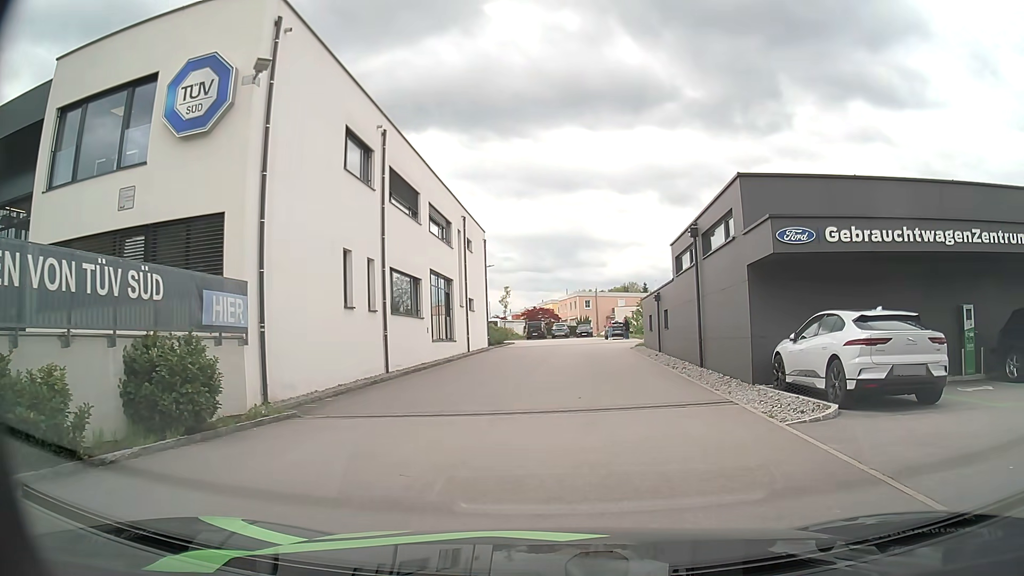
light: Day
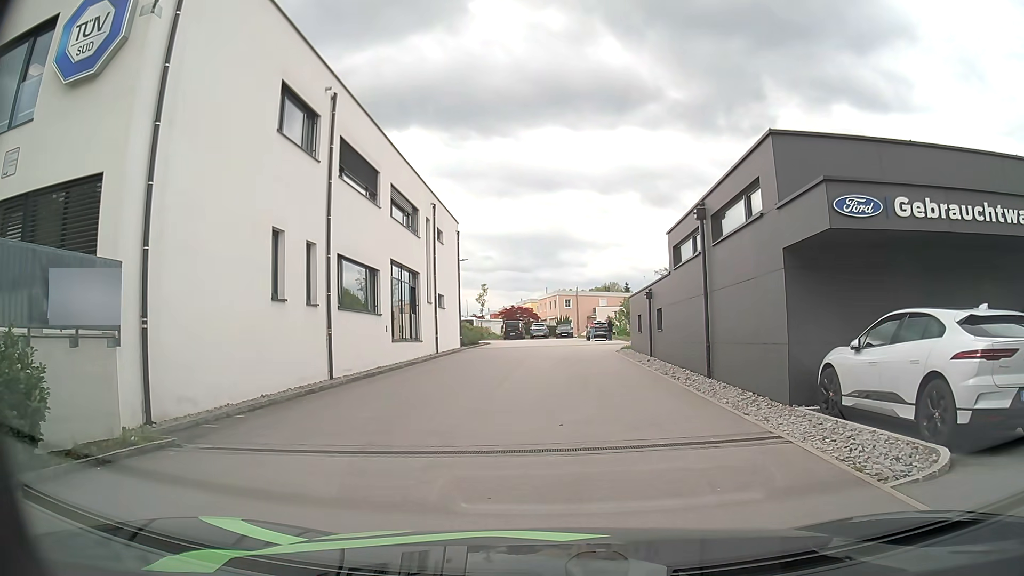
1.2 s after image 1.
(+0.1, +3.6) m; +3°
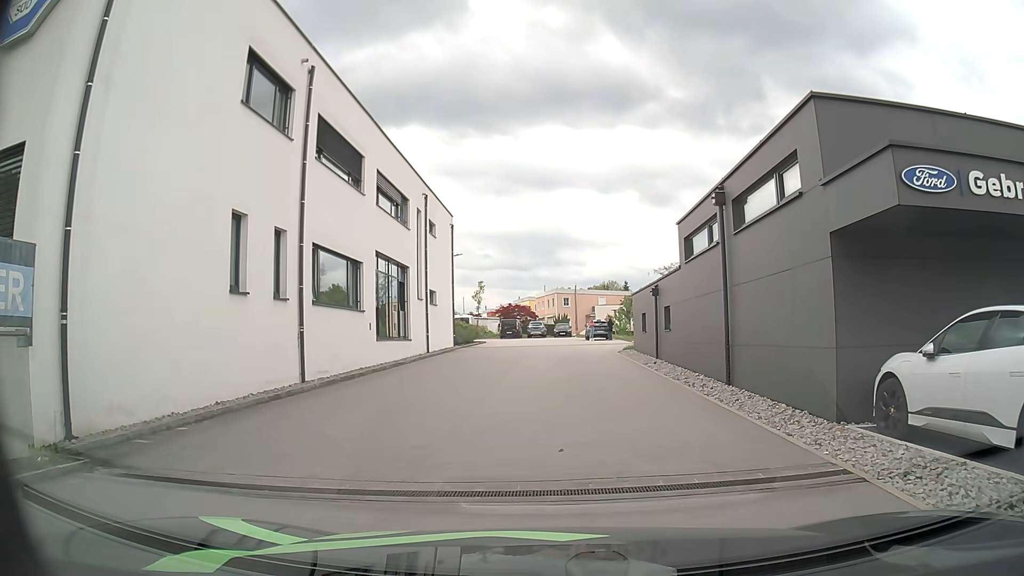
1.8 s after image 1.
(0.0, +2.0) m; -1°
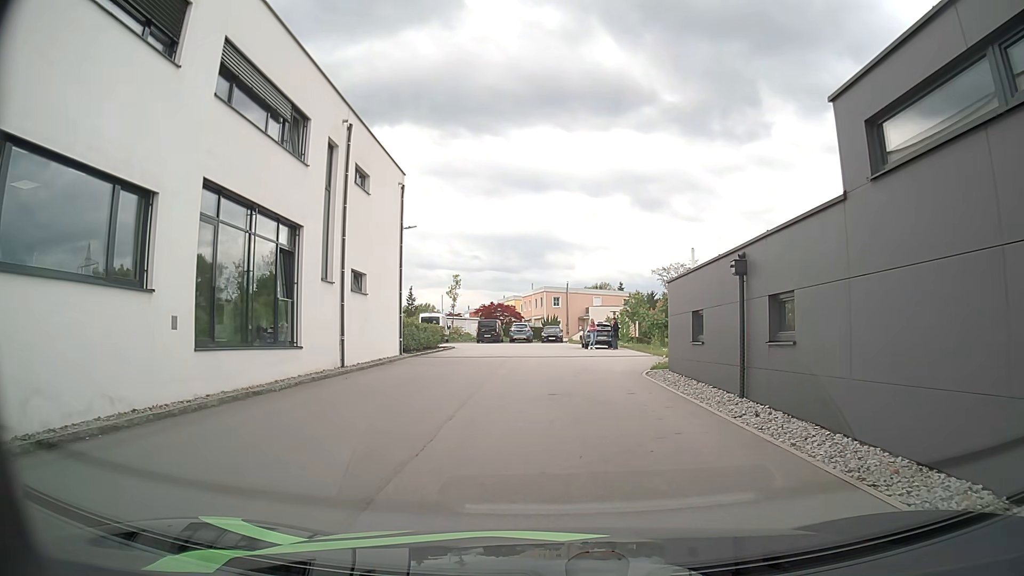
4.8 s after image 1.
(+0.1, +11.9) m; +1°
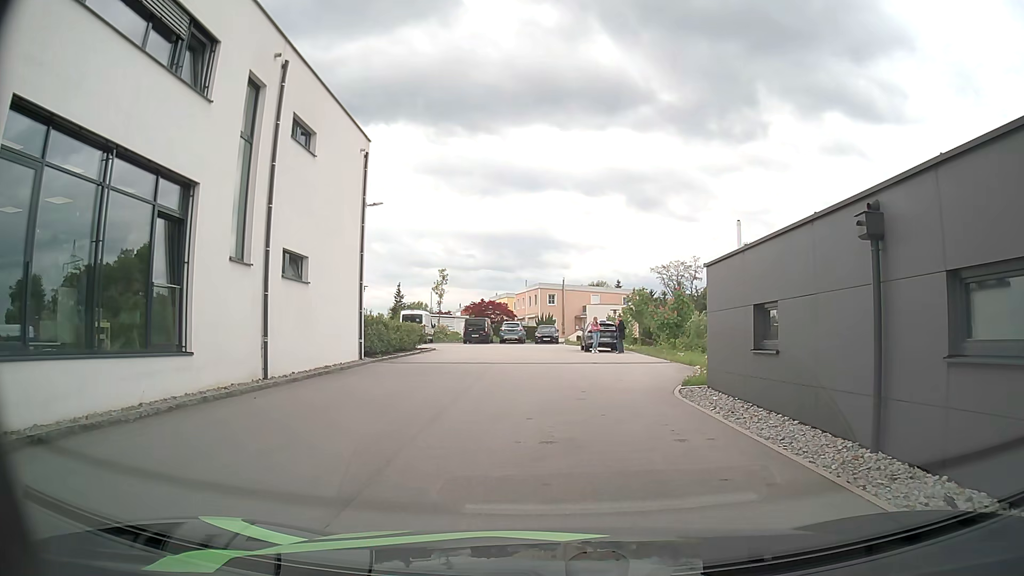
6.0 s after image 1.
(0.0, +5.5) m; 0°
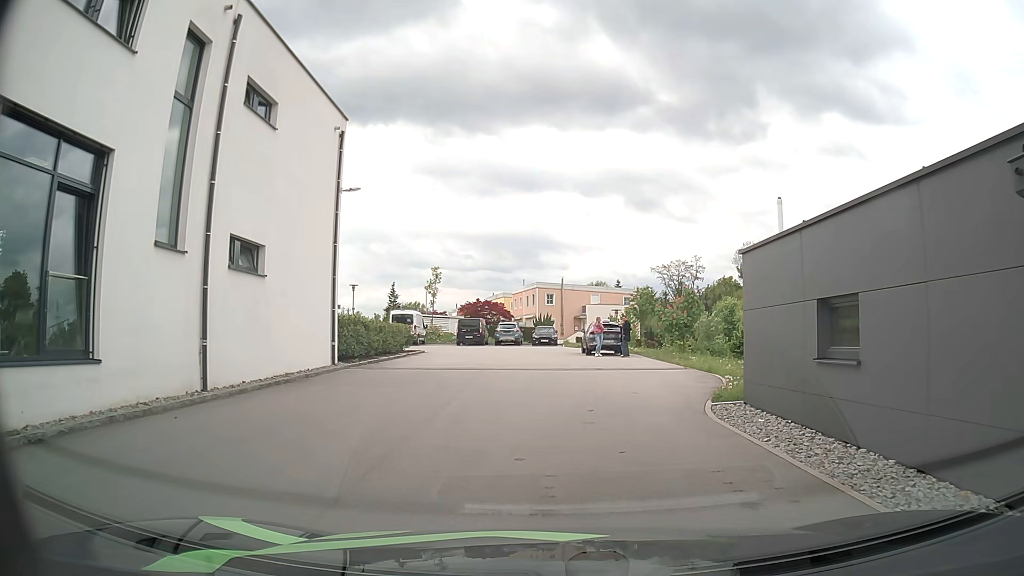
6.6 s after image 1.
(0.0, +2.9) m; 0°
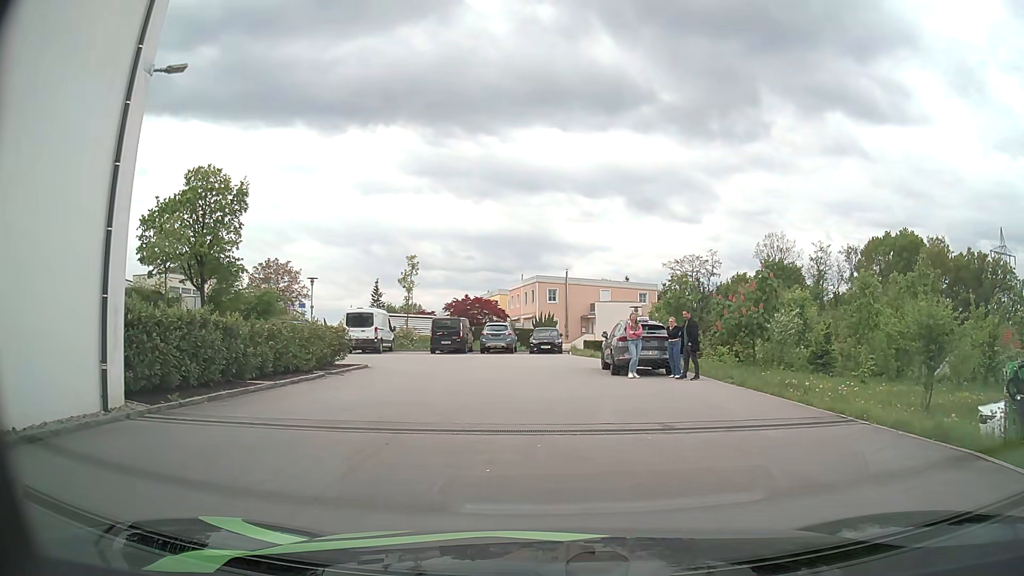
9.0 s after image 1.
(+0.1, +11.6) m; 0°
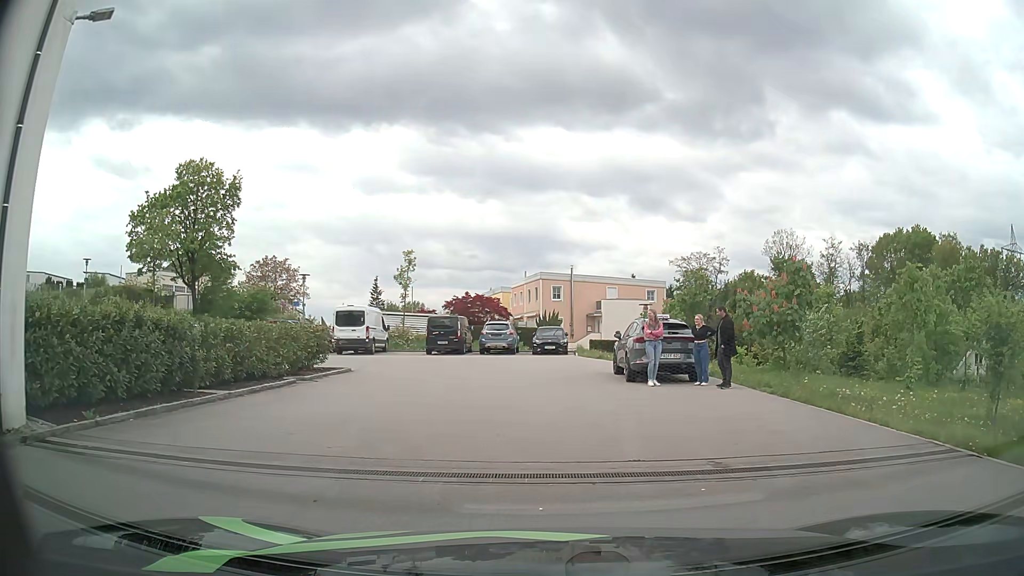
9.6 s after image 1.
(0.0, +2.6) m; 0°
